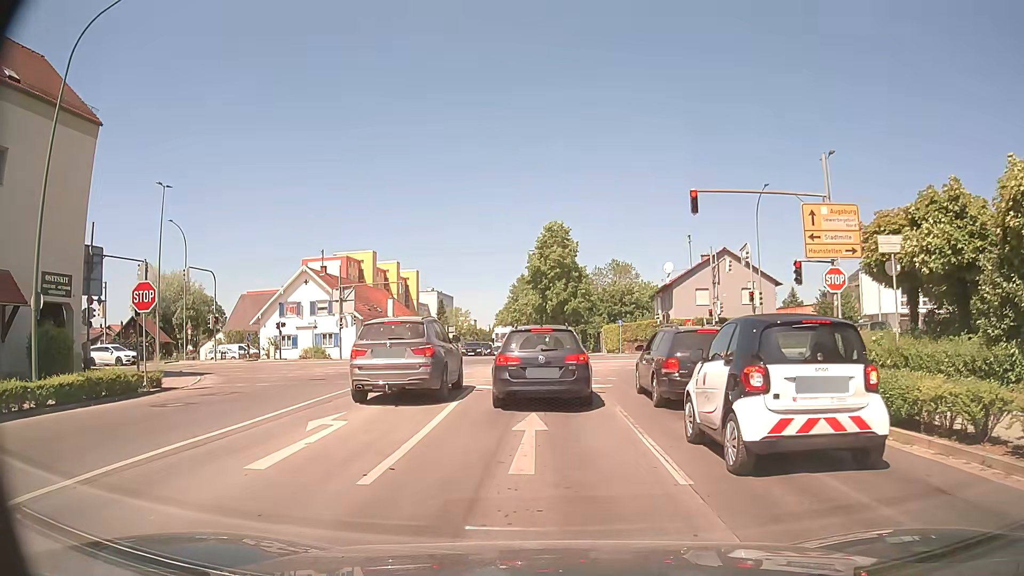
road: secondary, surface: asphalt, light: Day
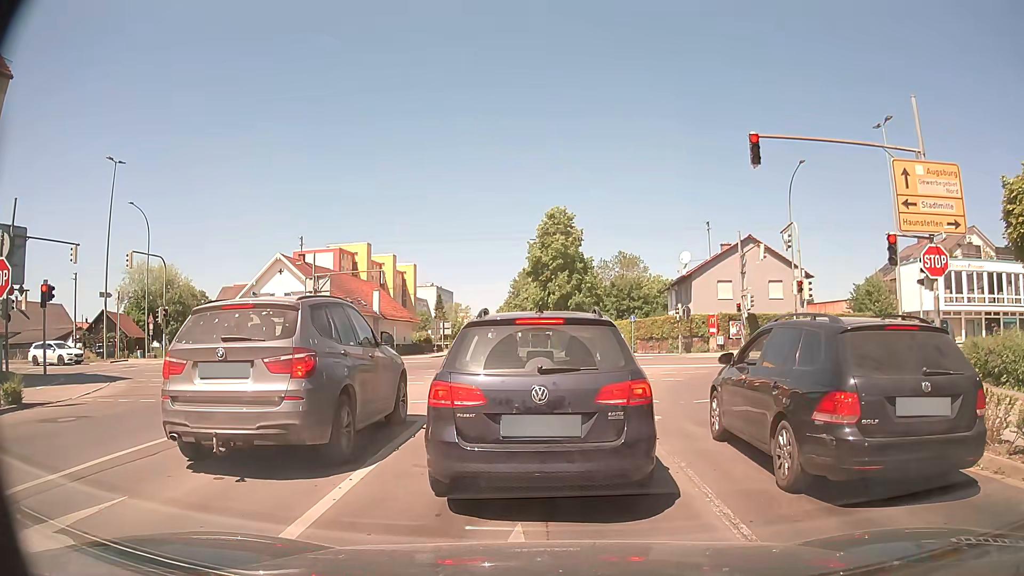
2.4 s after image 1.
(+0.1, +6.4) m; +1°
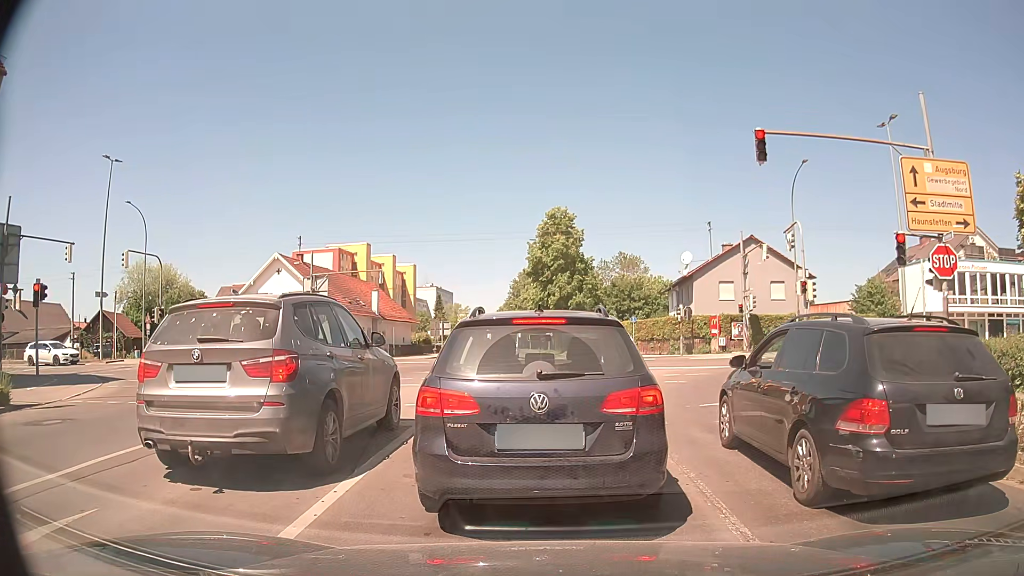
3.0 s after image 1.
(0.0, +0.4) m; 0°
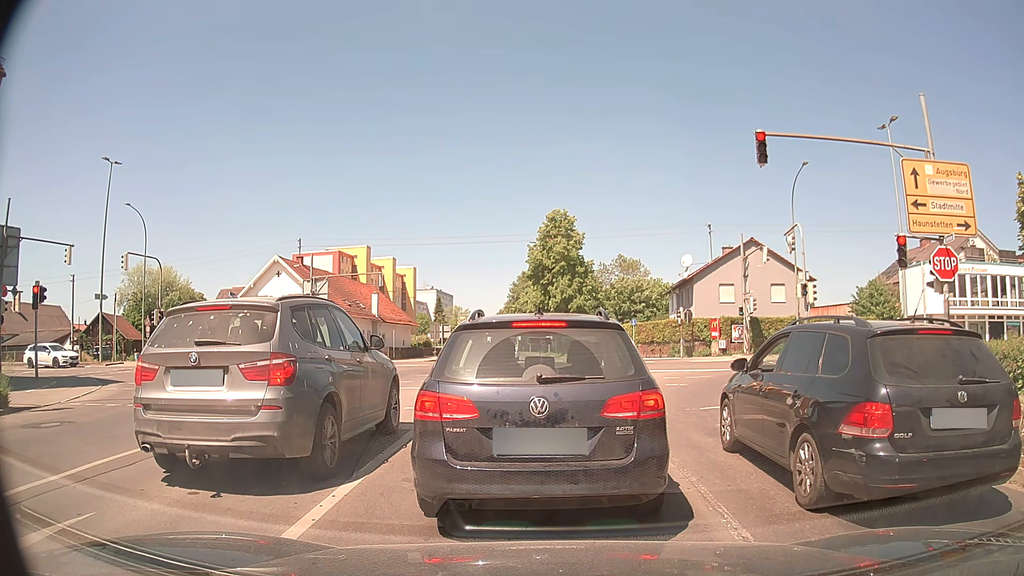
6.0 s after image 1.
(0.0, +0.2) m; 0°
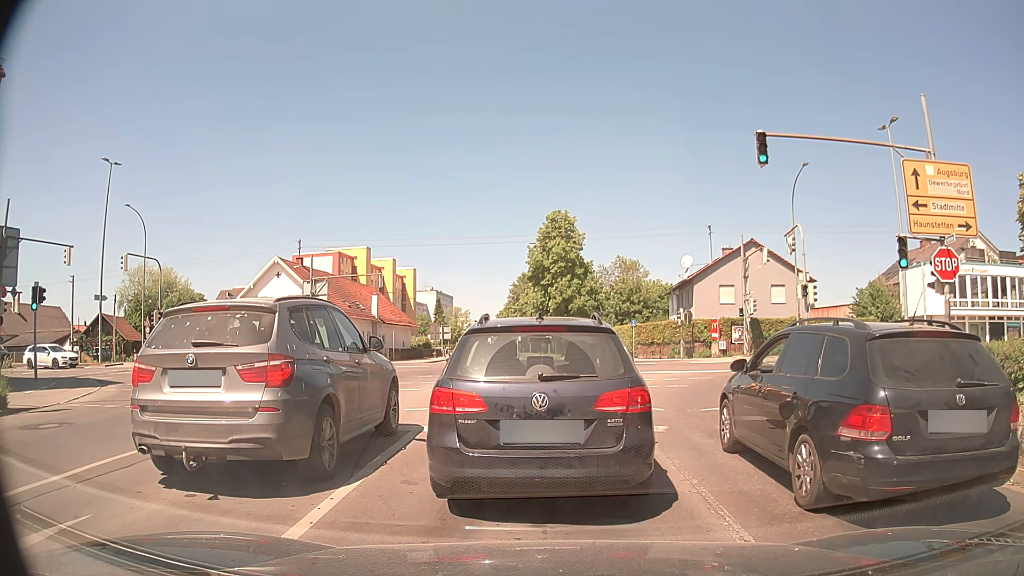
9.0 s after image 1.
(0.0, 0.0) m; 0°
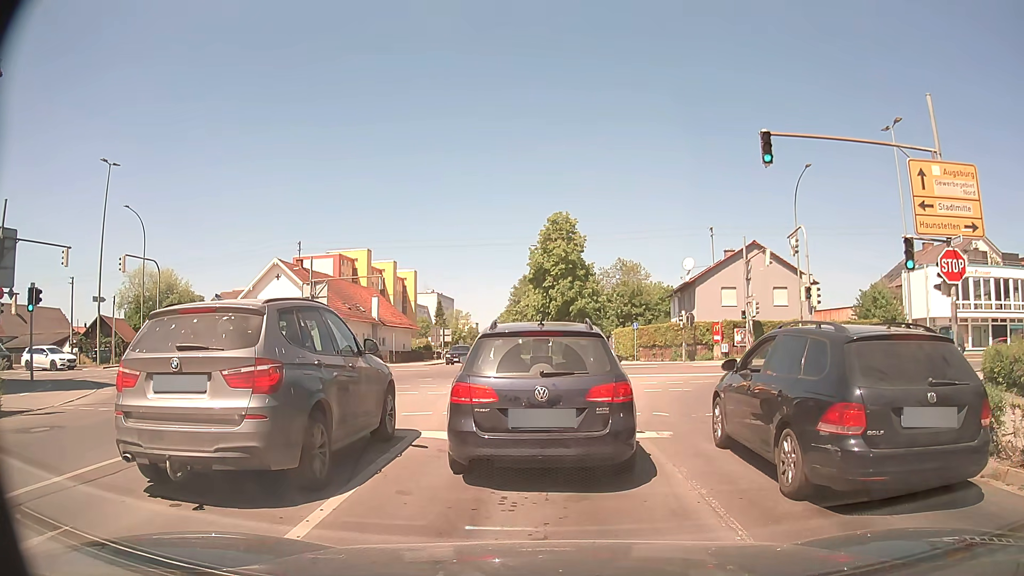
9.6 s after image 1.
(0.0, +0.3) m; 0°
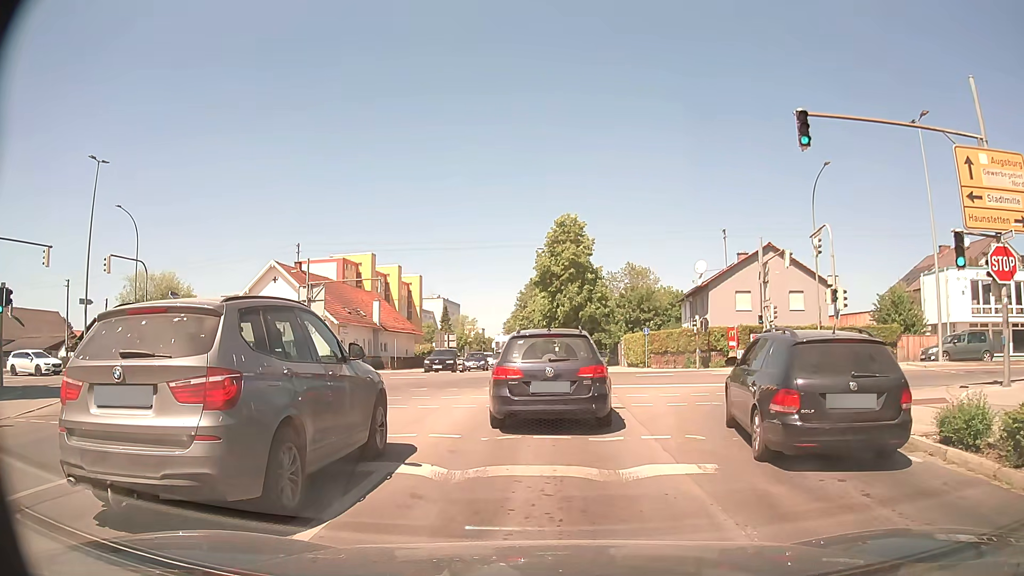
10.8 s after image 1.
(0.0, +2.3) m; 0°
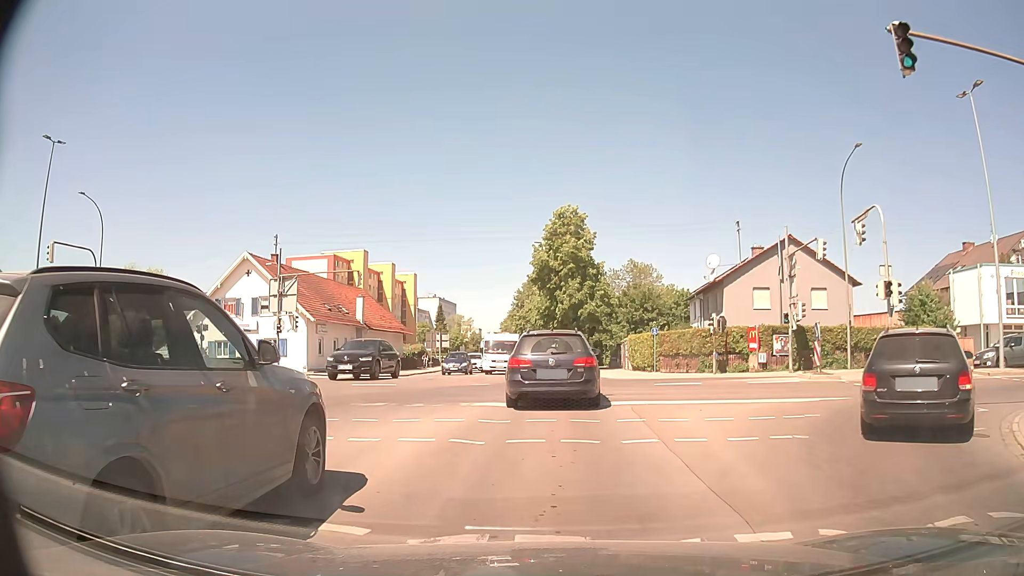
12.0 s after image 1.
(-0.1, +5.1) m; 0°
(0, +10) (0, +20) (0, +30) (0, +40) (0, +50) (-1, +60) (-1, +70) (-2, +80) (-2, +90) (-3, +100) m
